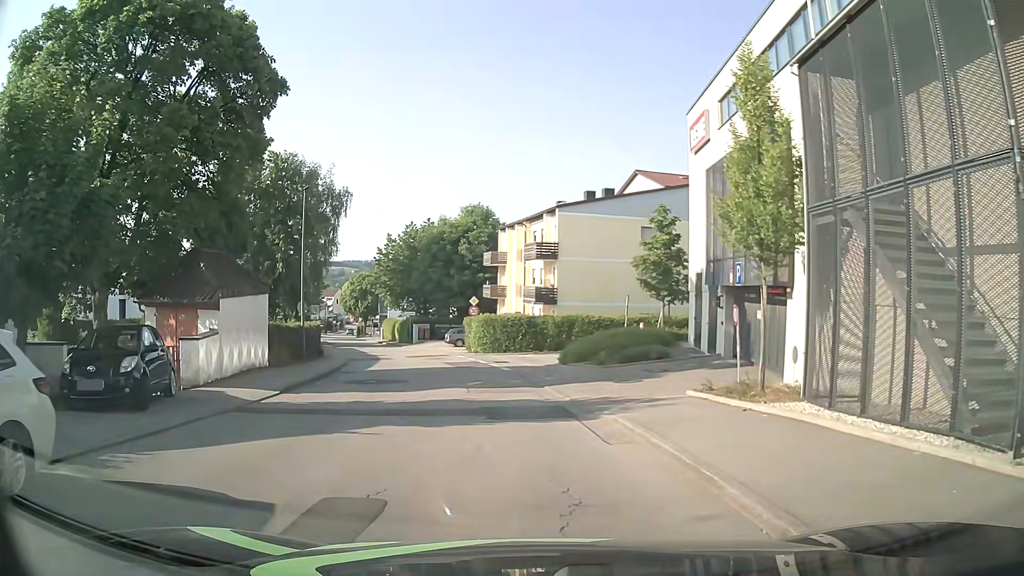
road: unclassified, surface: asphalt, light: Day
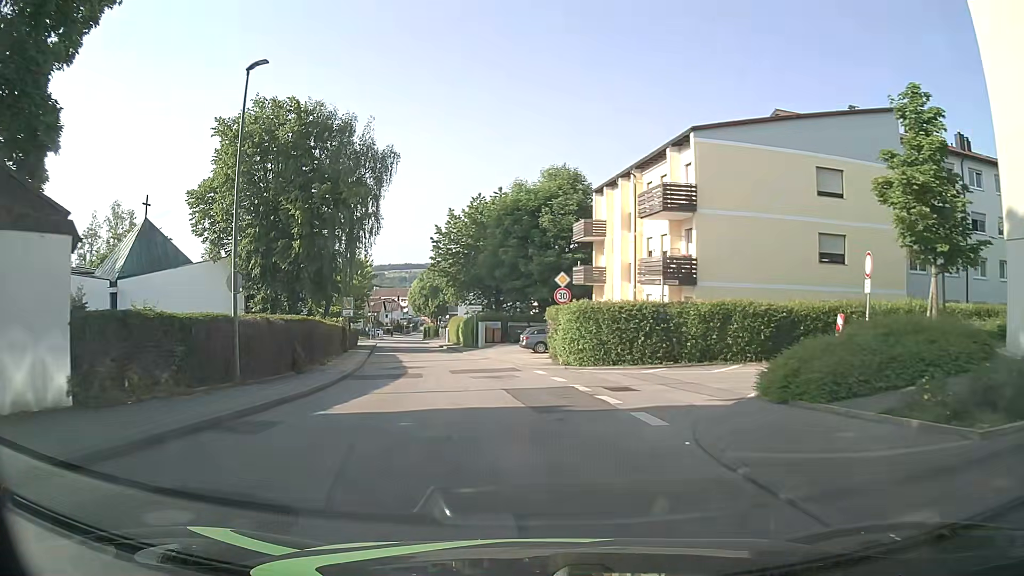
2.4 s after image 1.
(-1.5, +16.2) m; -8°
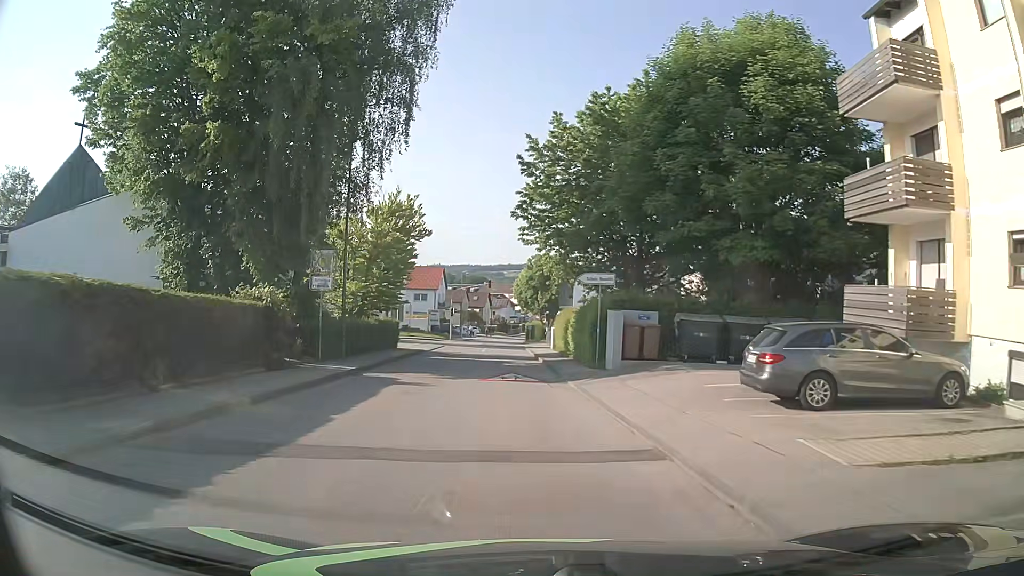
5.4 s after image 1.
(-1.9, +26.4) m; -9°
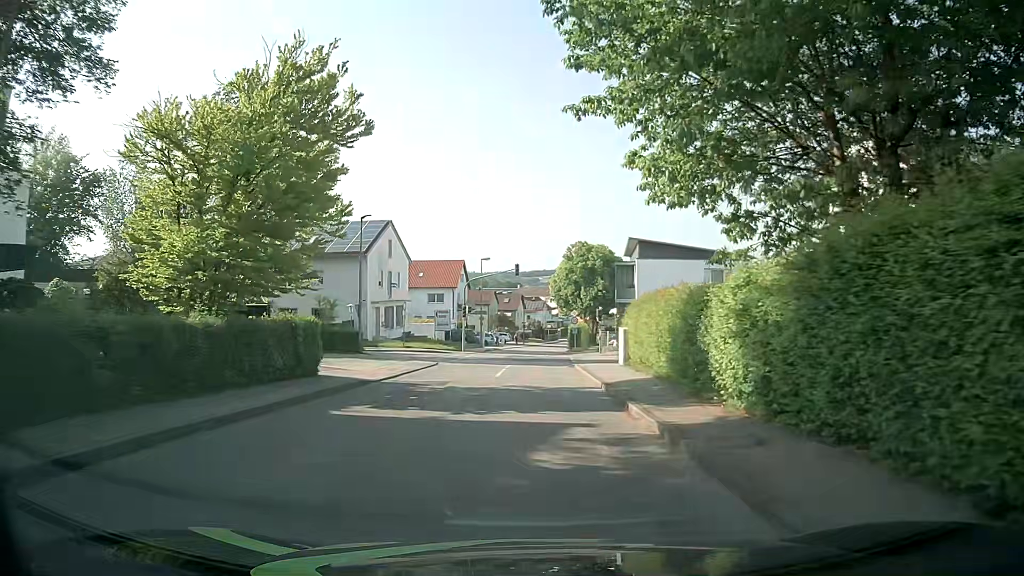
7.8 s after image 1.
(-0.9, +20.4) m; -4°
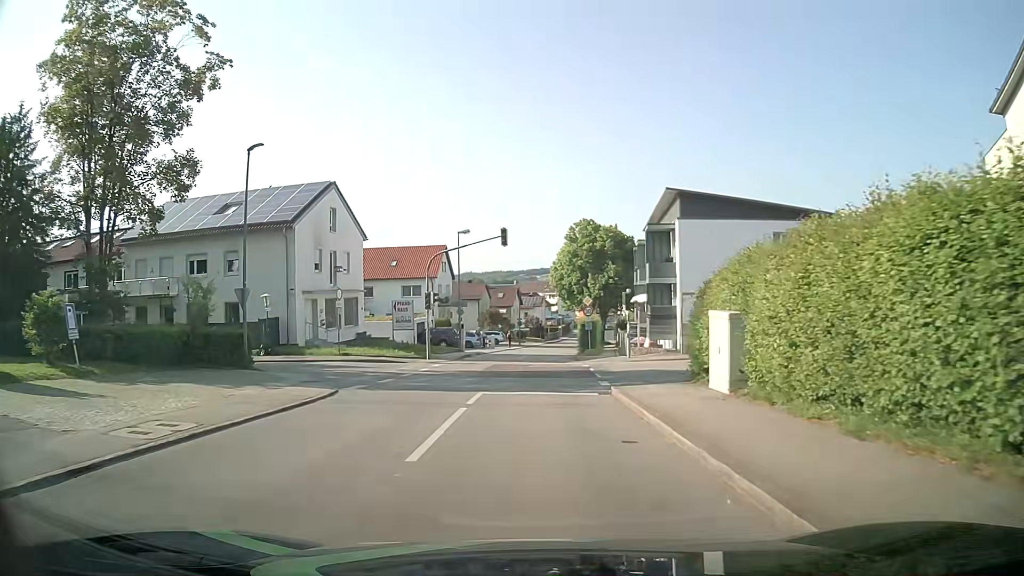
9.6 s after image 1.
(+0.1, +15.4) m; +1°
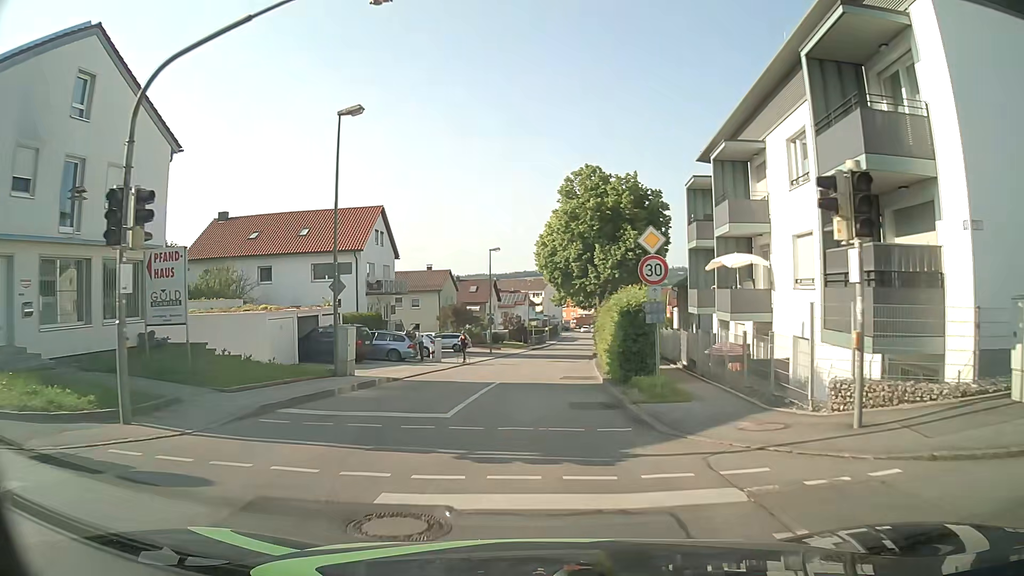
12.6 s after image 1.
(+0.2, +24.7) m; +1°
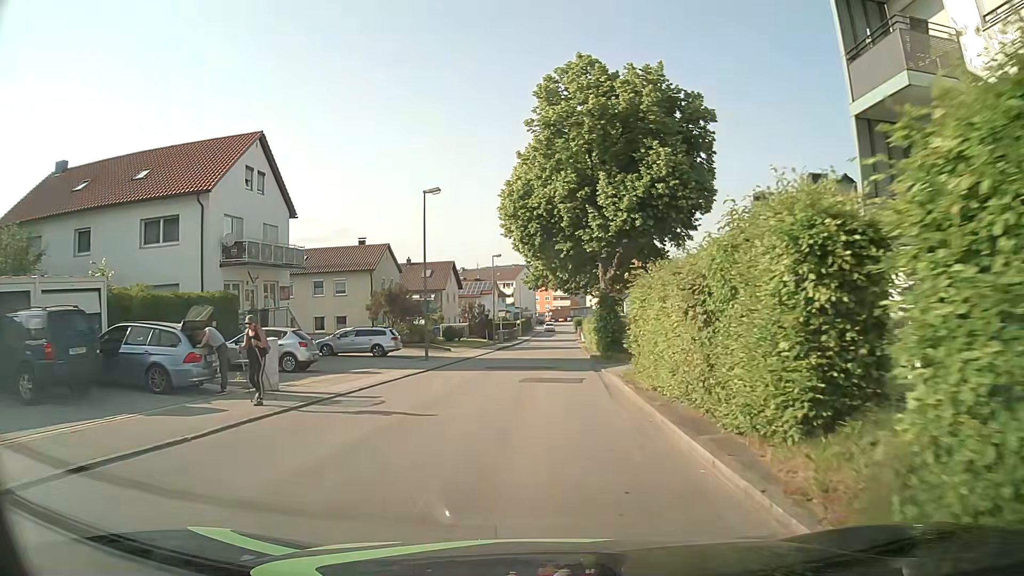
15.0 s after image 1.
(+0.4, +19.4) m; +3°
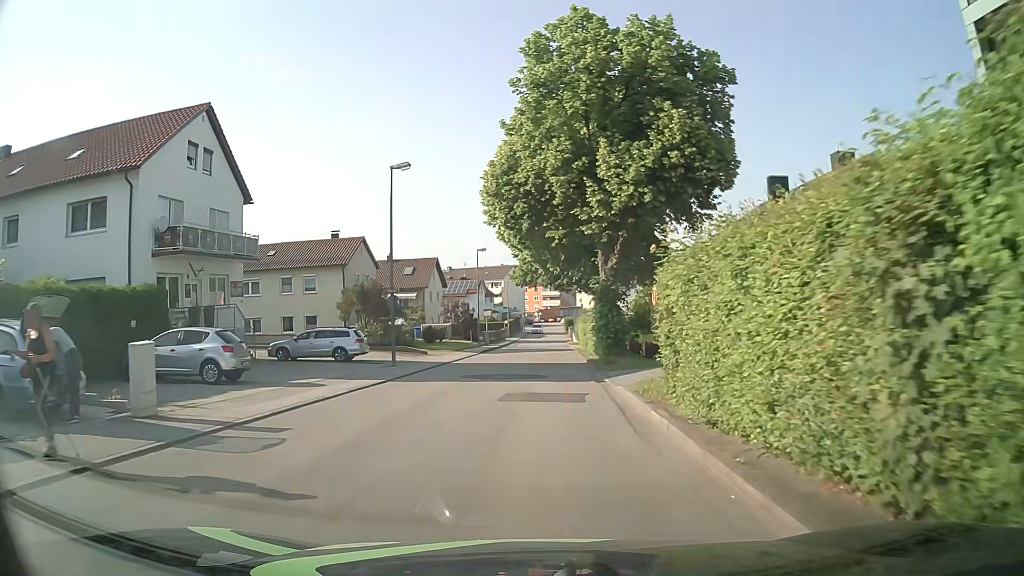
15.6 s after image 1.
(0.0, +4.9) m; 0°
(0, +10) (+1, +20) (+1, +30) (+1, +40) (+2, +50) (+2, +60) (+2, +70) (+3, +80) (+3, +90) (+3, +100) m
